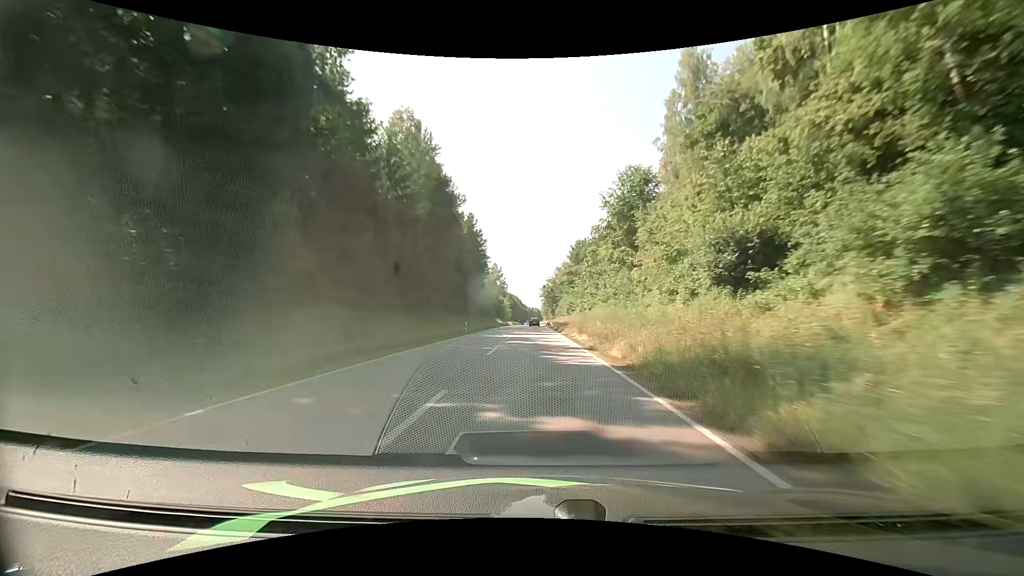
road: primary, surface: asphalt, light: Day
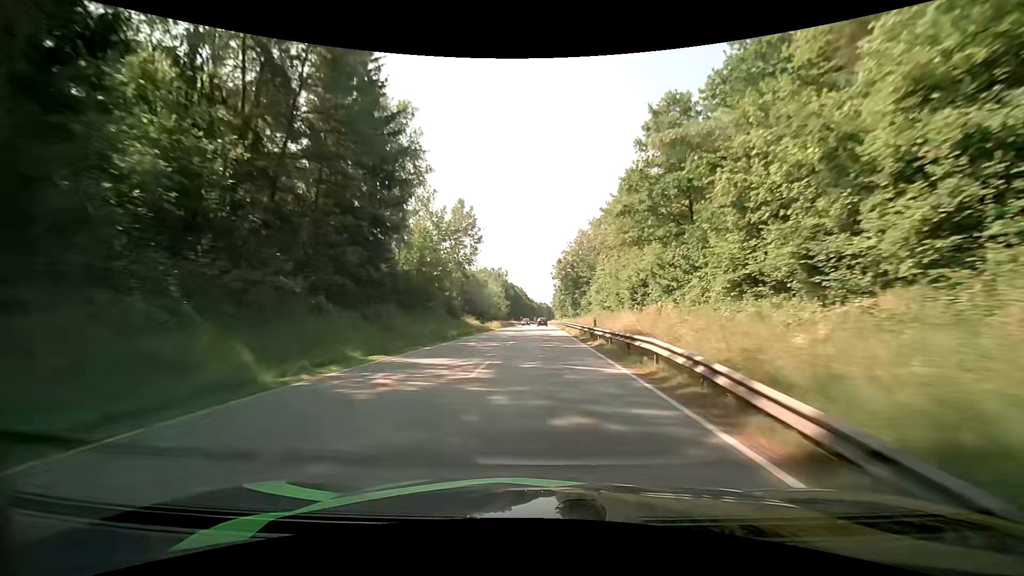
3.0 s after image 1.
(-0.8, +67.2) m; -1°
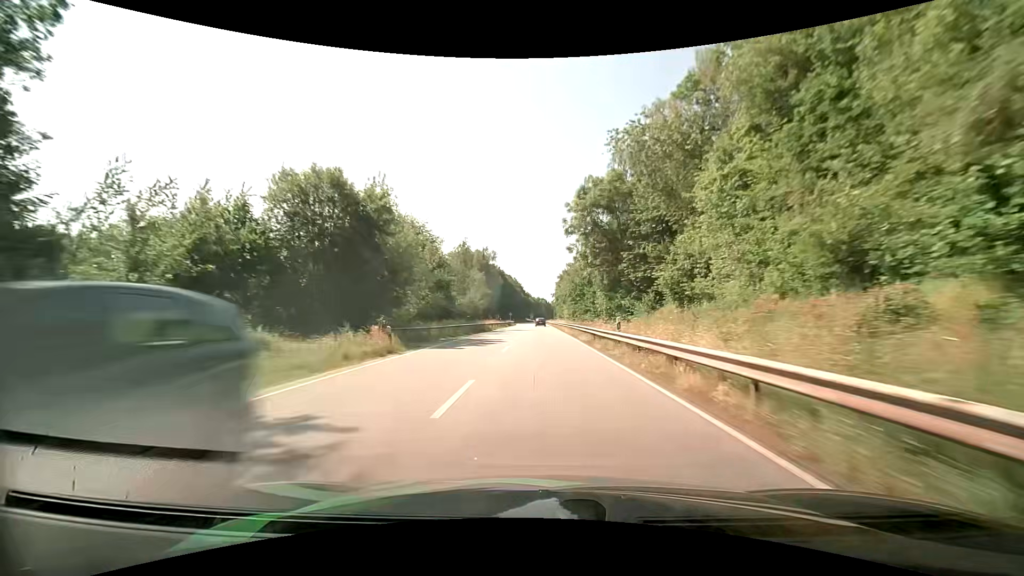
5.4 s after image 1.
(+0.3, +53.5) m; 0°
(0, +10) (0, +20) (0, +30) (0, +40) (0, +50) (0, +60) (0, +70) (0, +80) (0, +90) (0, +100) m
